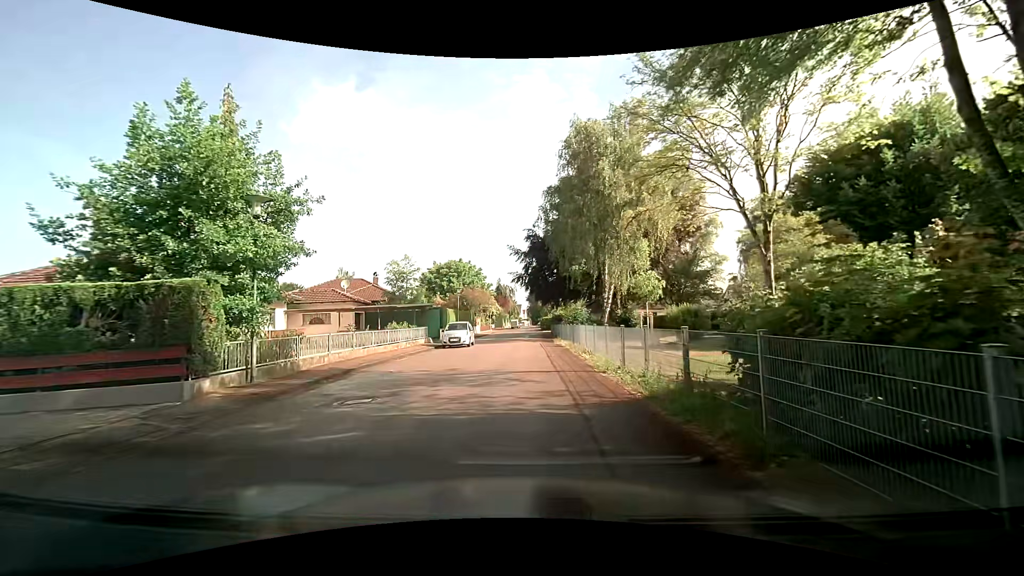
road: residential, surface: asphalt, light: Day
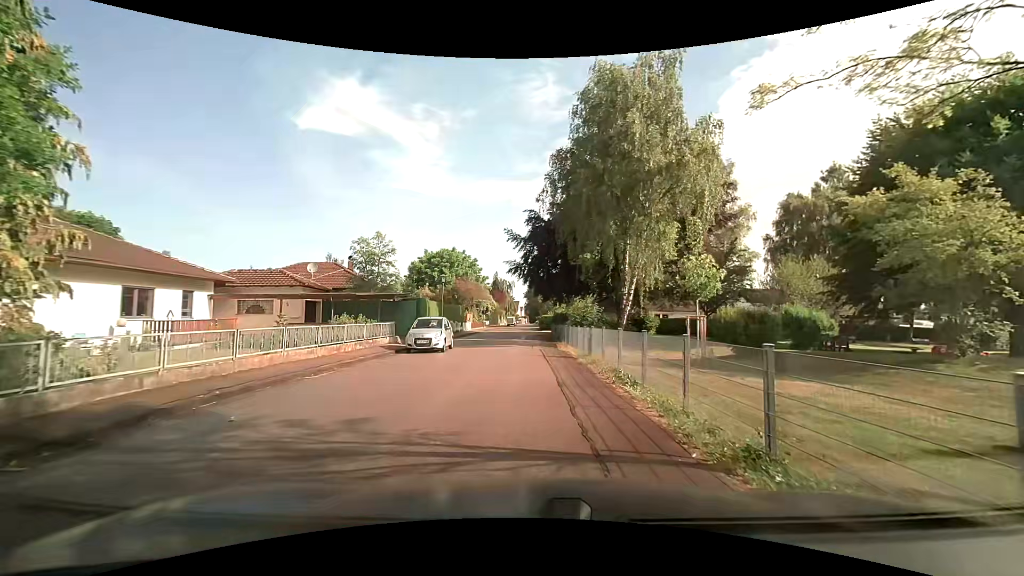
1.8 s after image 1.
(-0.1, +7.9) m; 0°
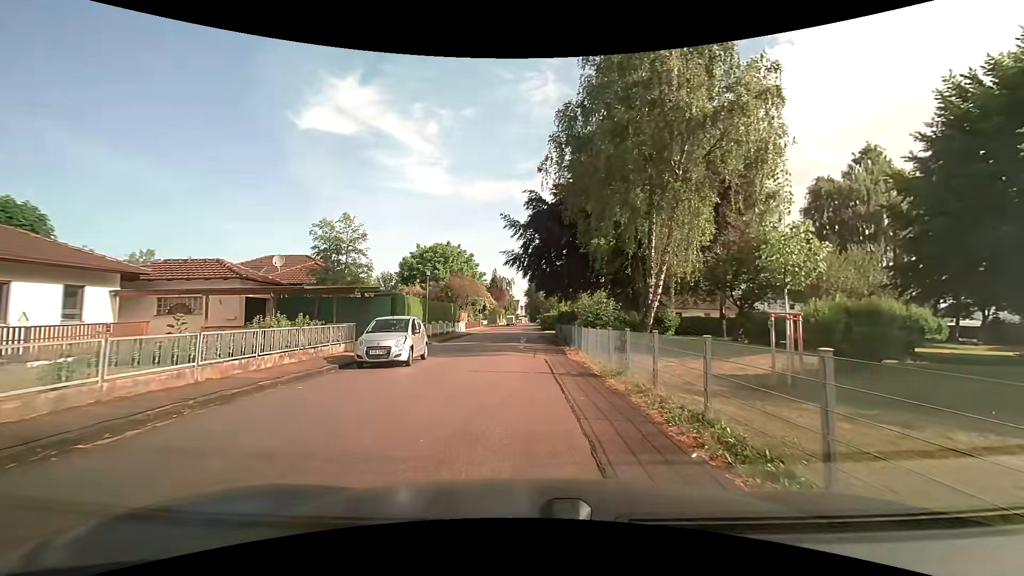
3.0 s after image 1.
(0.0, +6.1) m; 0°
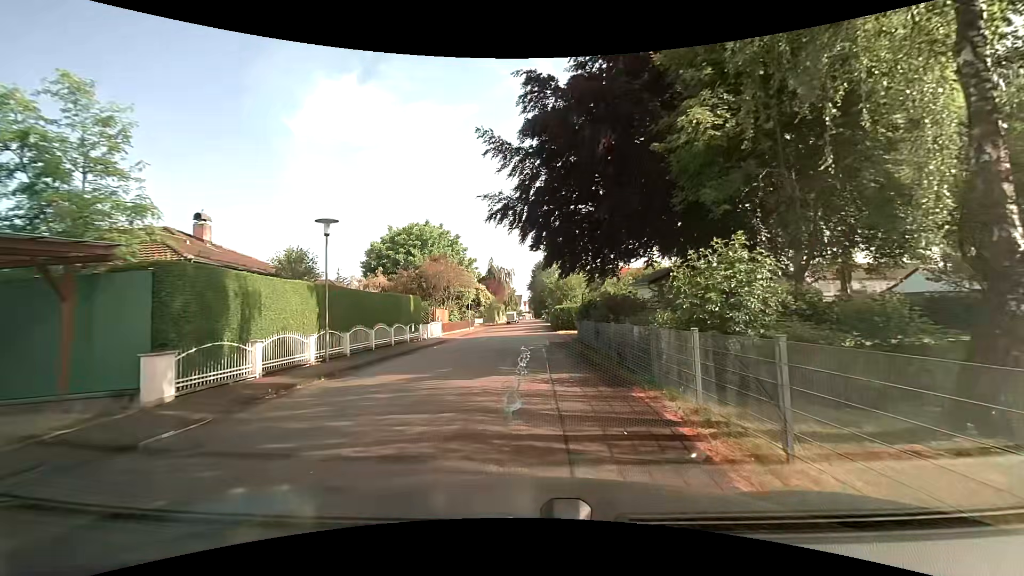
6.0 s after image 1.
(0.0, +17.0) m; 0°
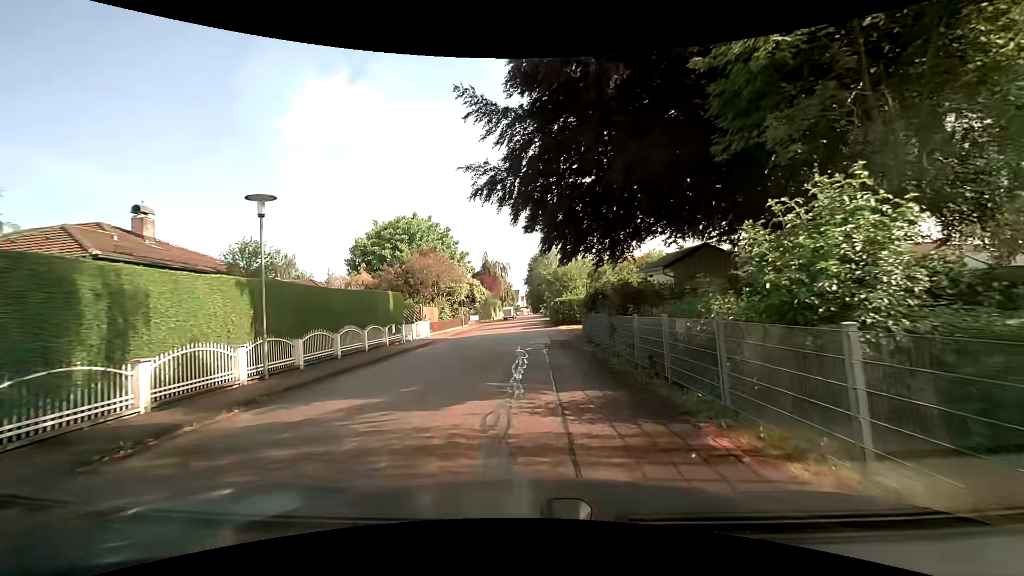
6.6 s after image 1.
(0.0, +3.6) m; 0°
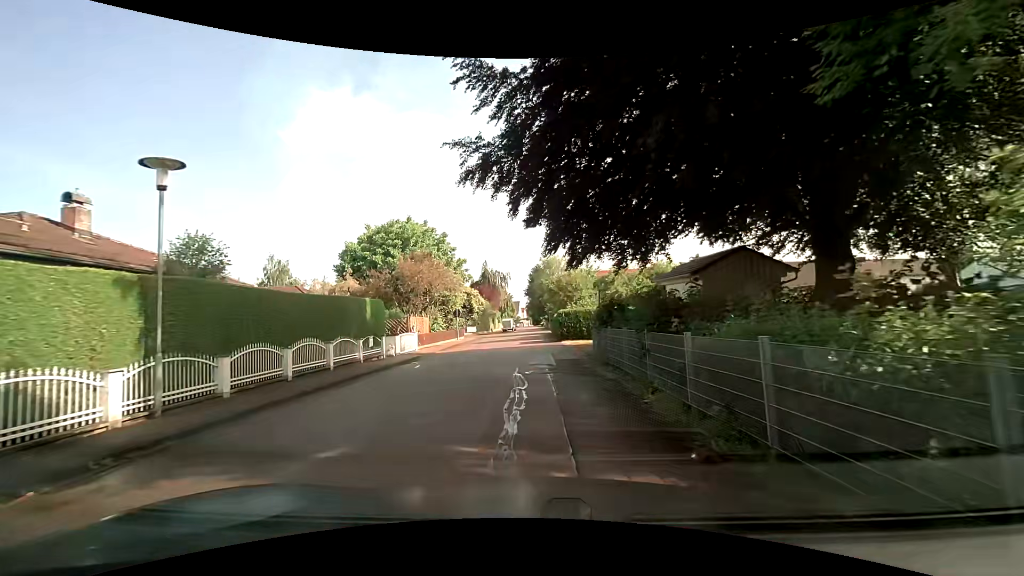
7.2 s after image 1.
(-0.1, +3.7) m; -2°
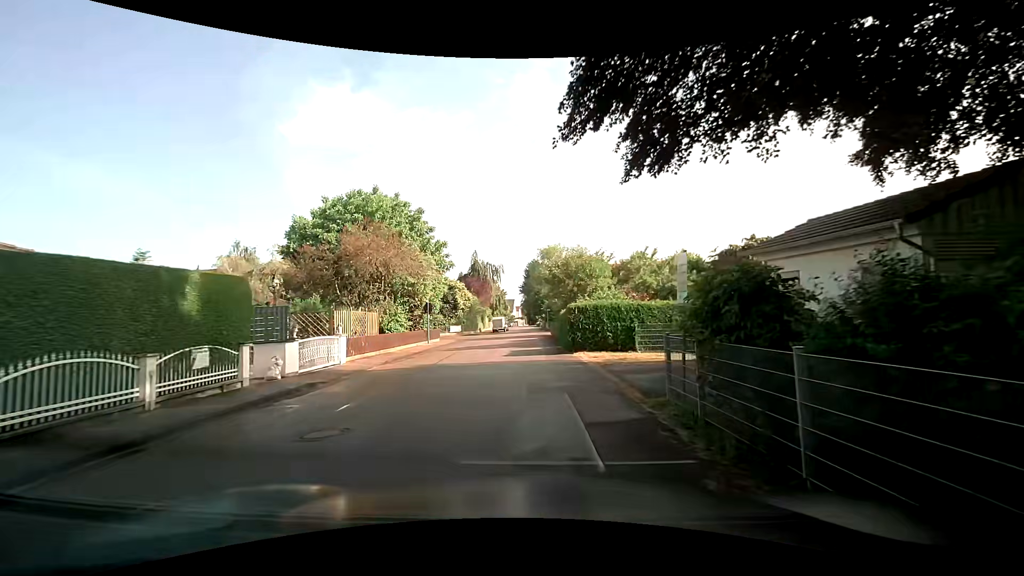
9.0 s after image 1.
(+0.3, +10.9) m; +2°
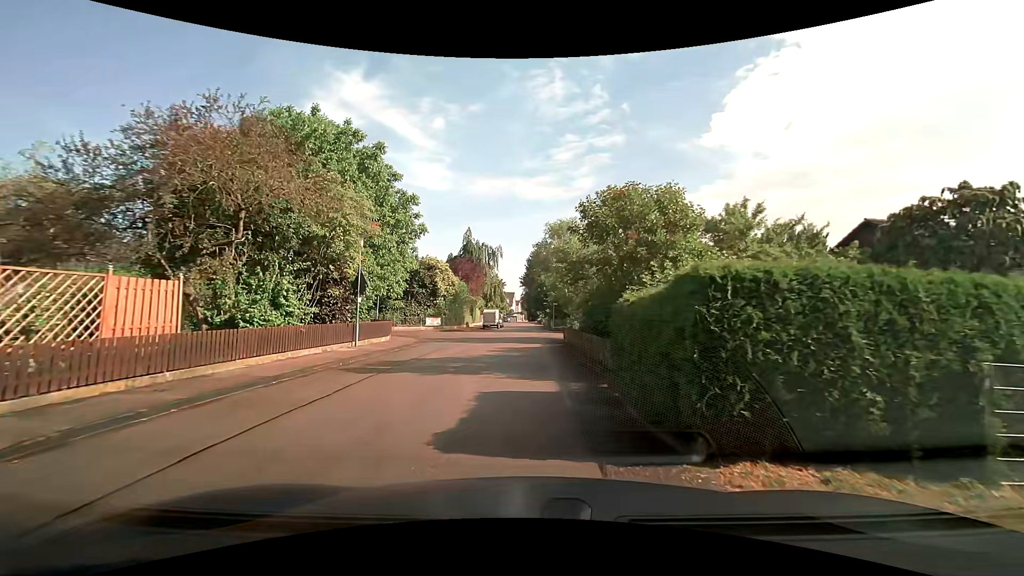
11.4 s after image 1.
(0.0, +14.1) m; +1°
